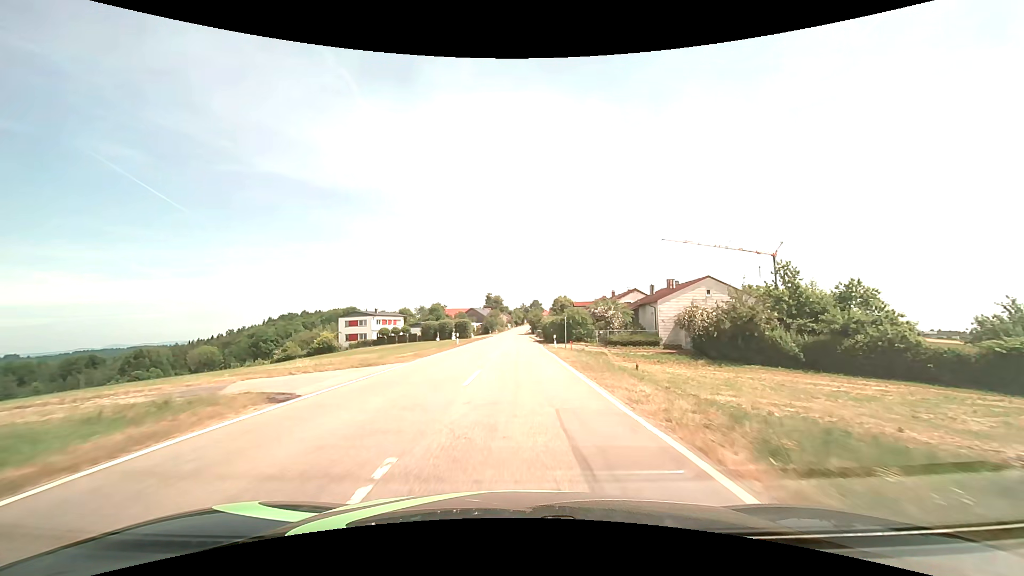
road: tertiary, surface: asphalt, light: Day
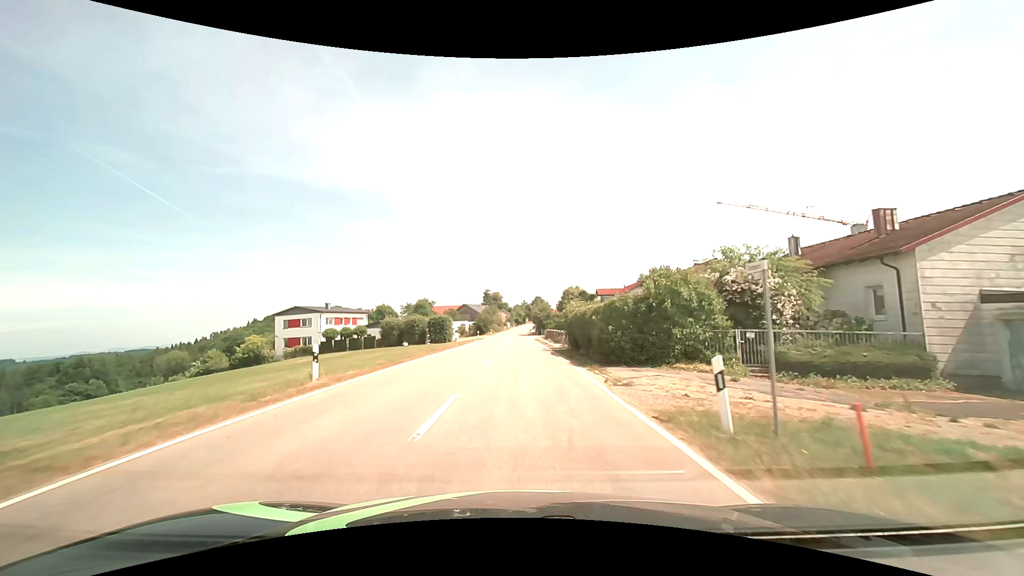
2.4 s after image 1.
(0.0, +30.2) m; 0°
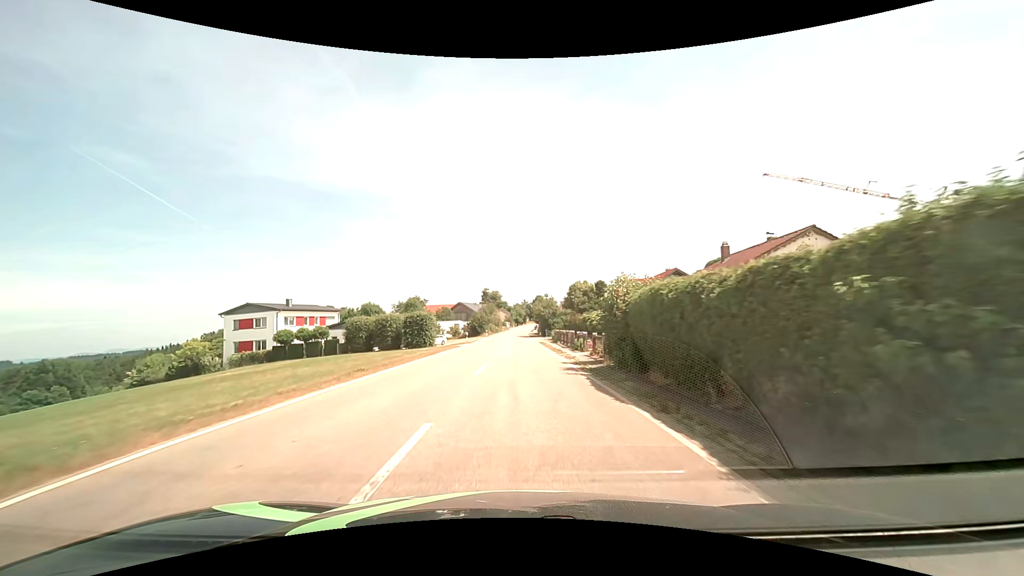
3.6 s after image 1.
(0.0, +14.7) m; 0°
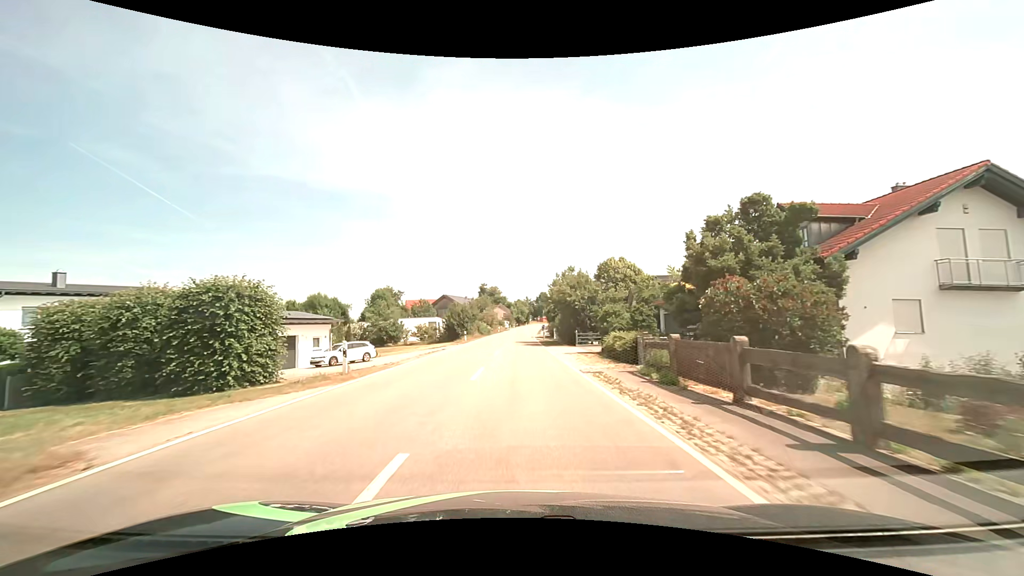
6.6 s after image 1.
(0.0, +36.6) m; 0°
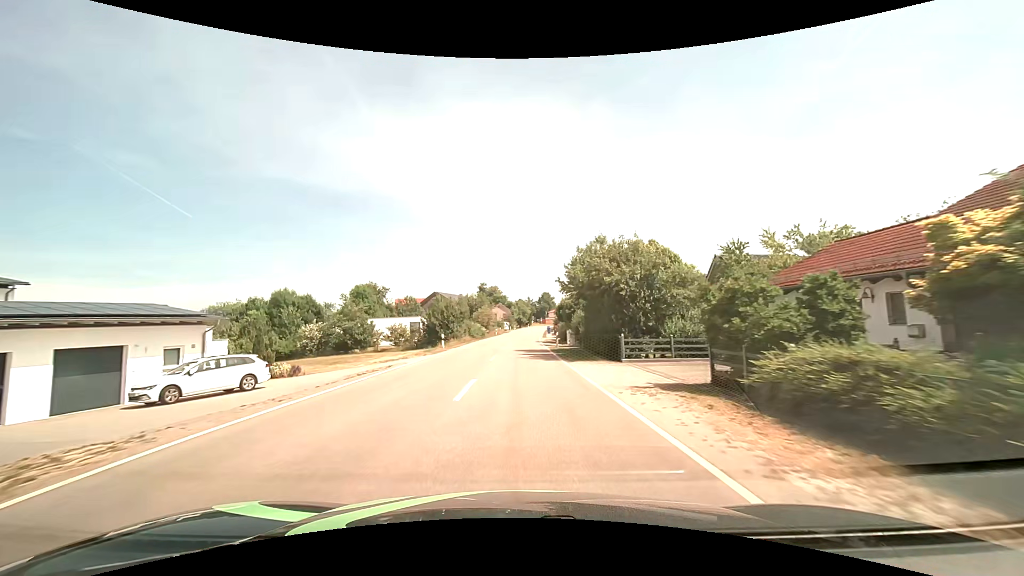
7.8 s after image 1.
(0.0, +15.5) m; 0°
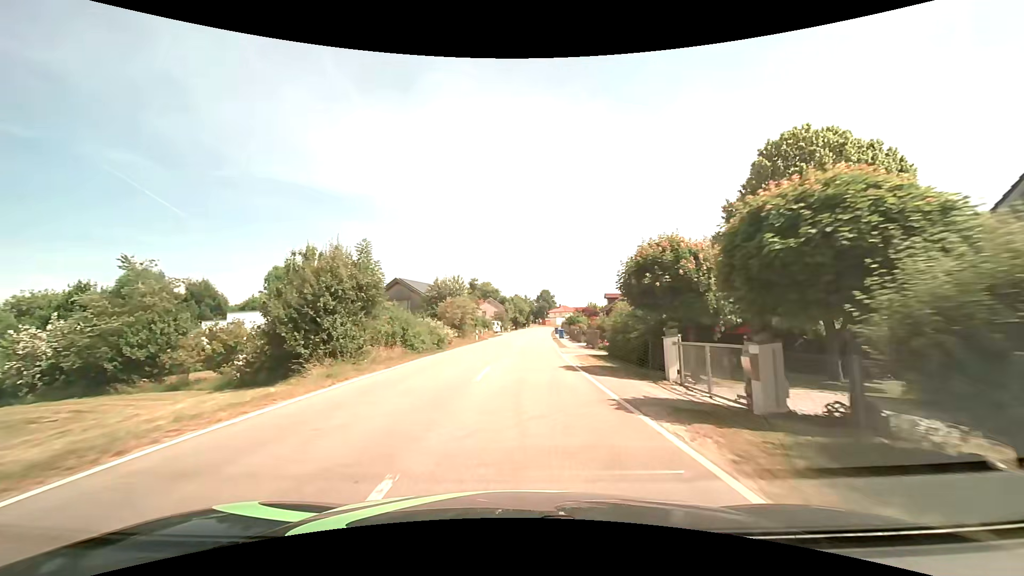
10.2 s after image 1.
(0.0, +32.2) m; 0°
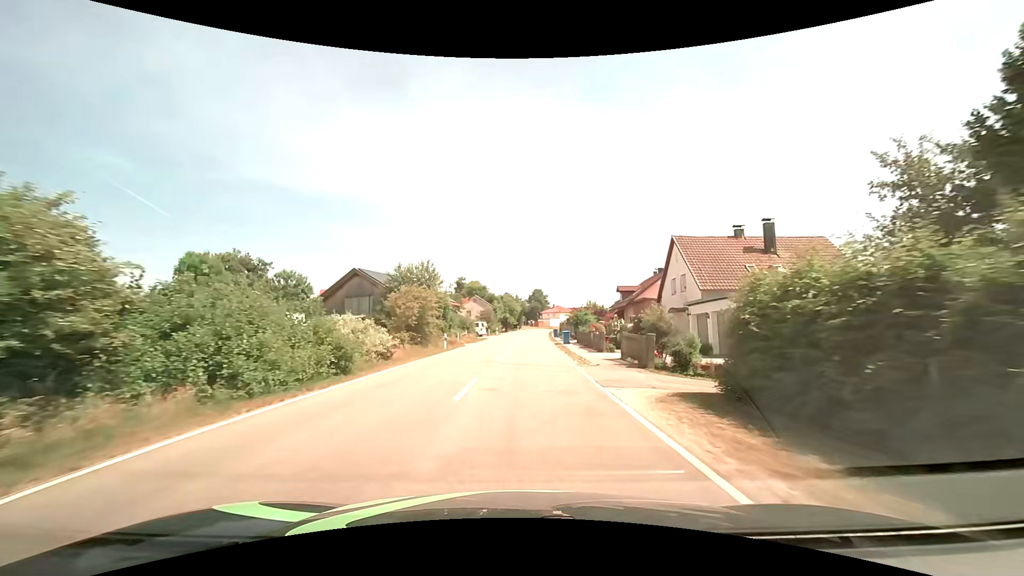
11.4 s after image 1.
(+0.2, +15.5) m; +1°
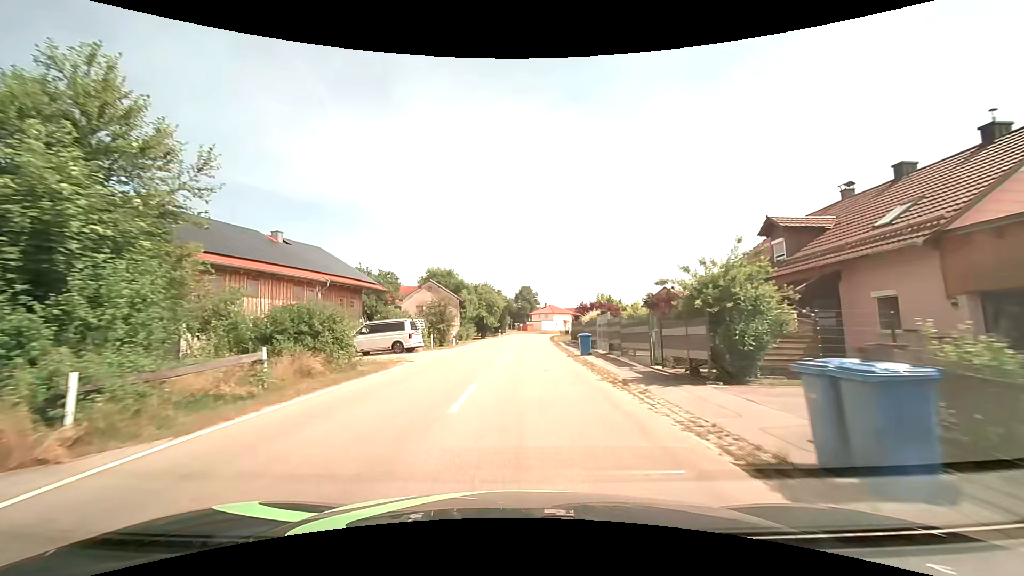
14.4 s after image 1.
(+0.6, +37.1) m; +2°
(0, +10) (0, +20) (0, +30) (+1, +40) (+1, +50) (+2, +60) (+2, +70) (+3, +80) (+4, +90) (+5, +100) m
